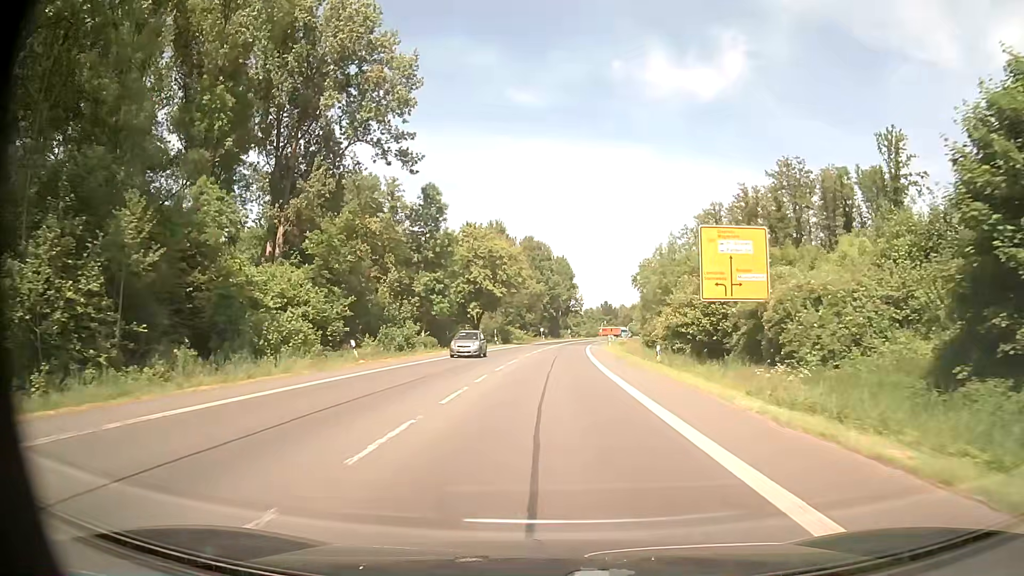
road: primary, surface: asphalt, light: Day
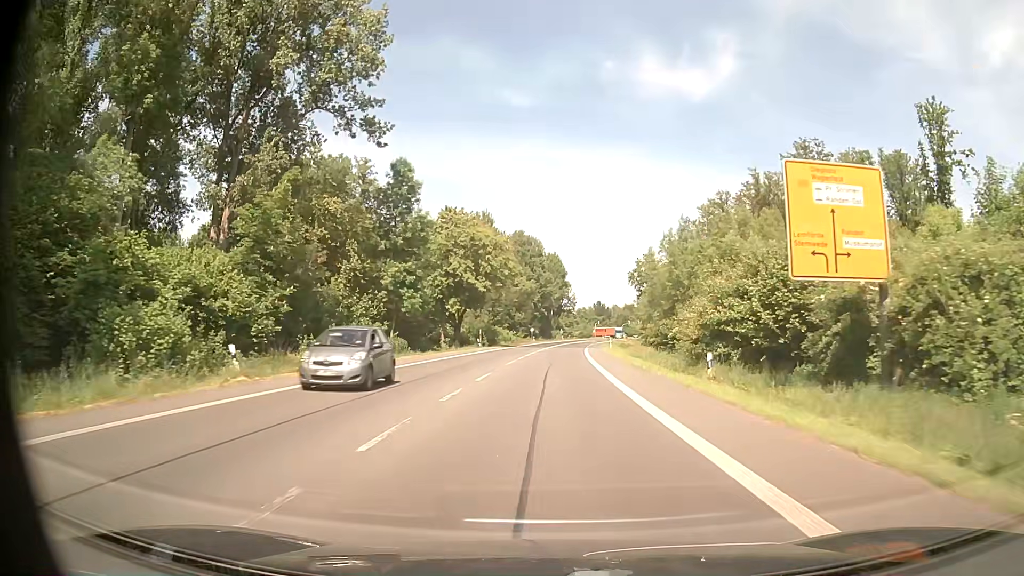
(+0.1, +11.1) m; +1°
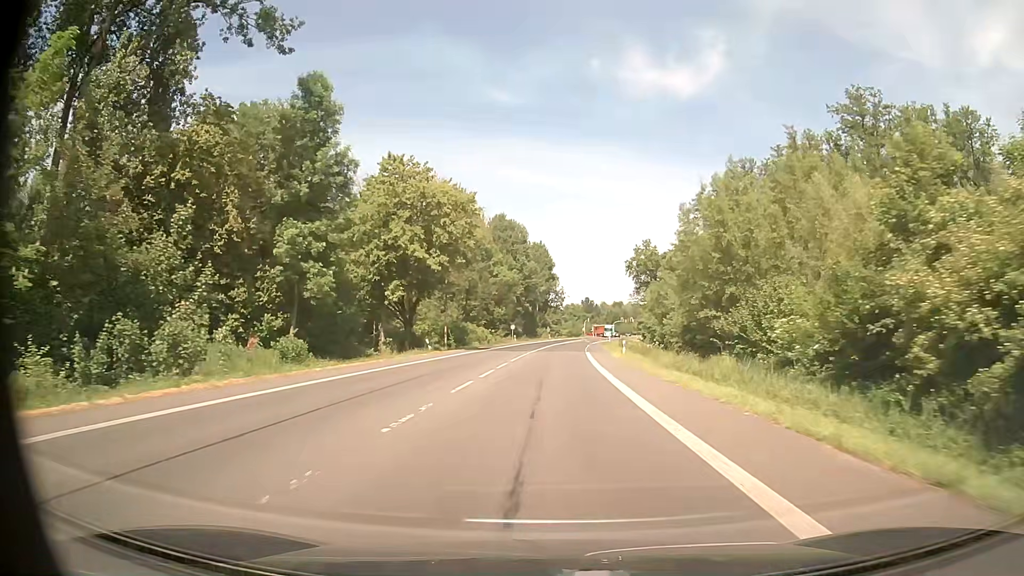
(+0.3, +22.2) m; +1°
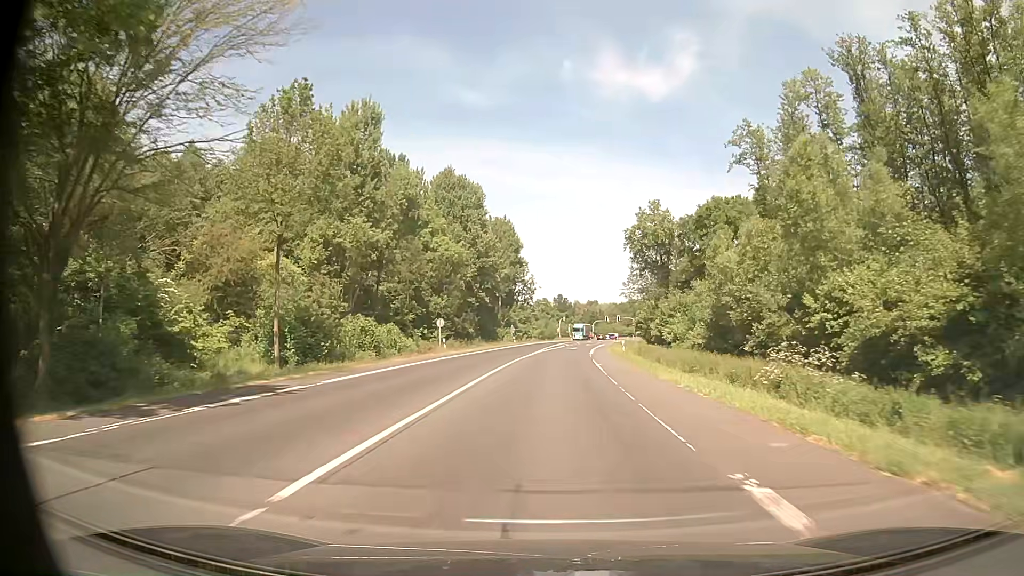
(+0.9, +44.3) m; +3°
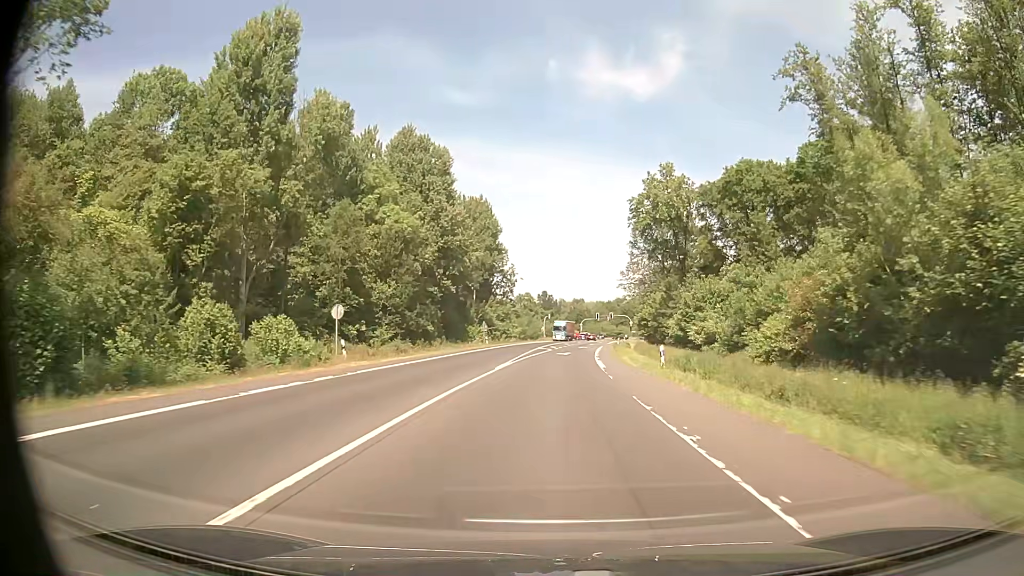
(+0.2, +22.1) m; +1°
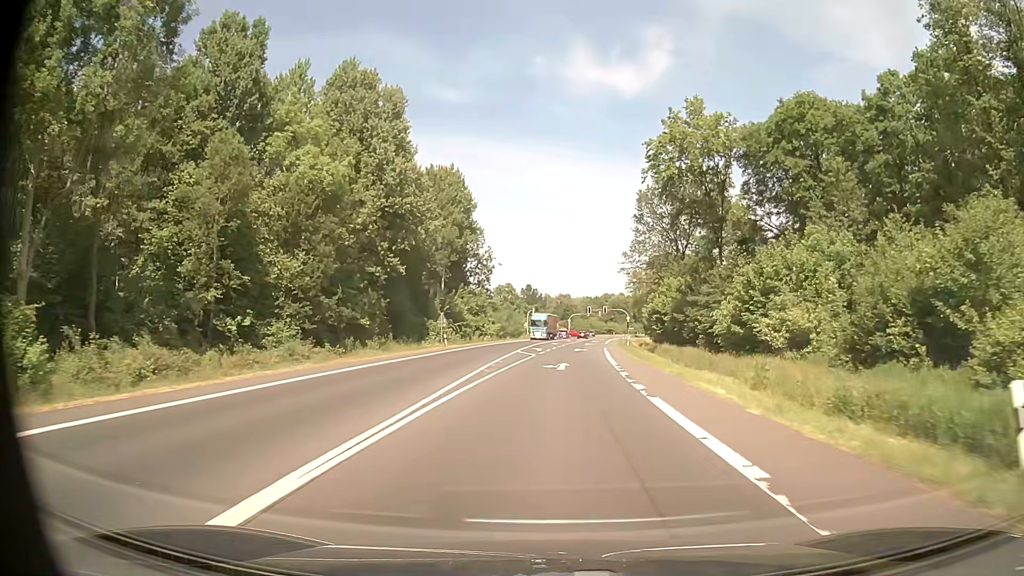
(+0.2, +22.1) m; +1°
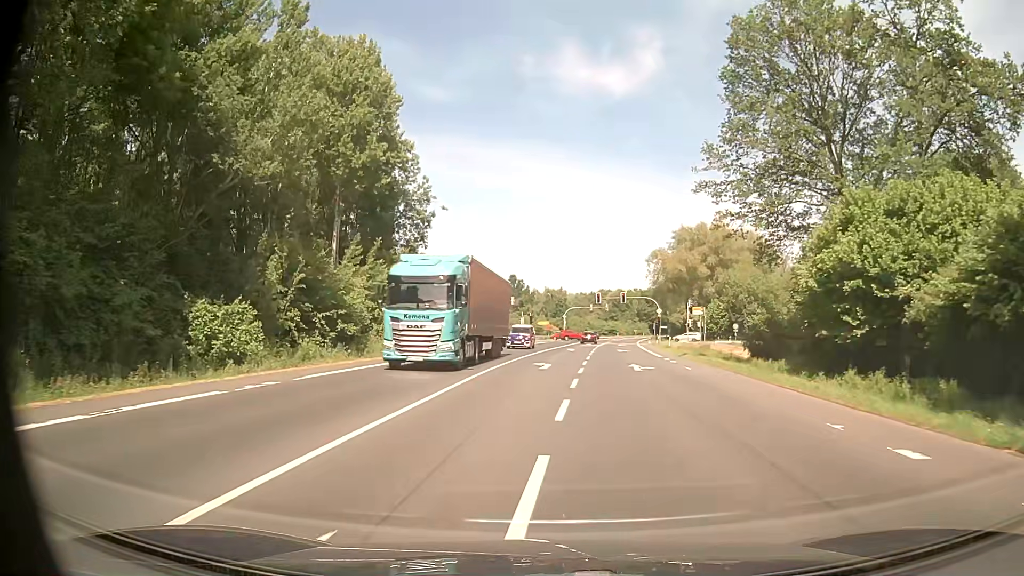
(+0.9, +49.5) m; +1°
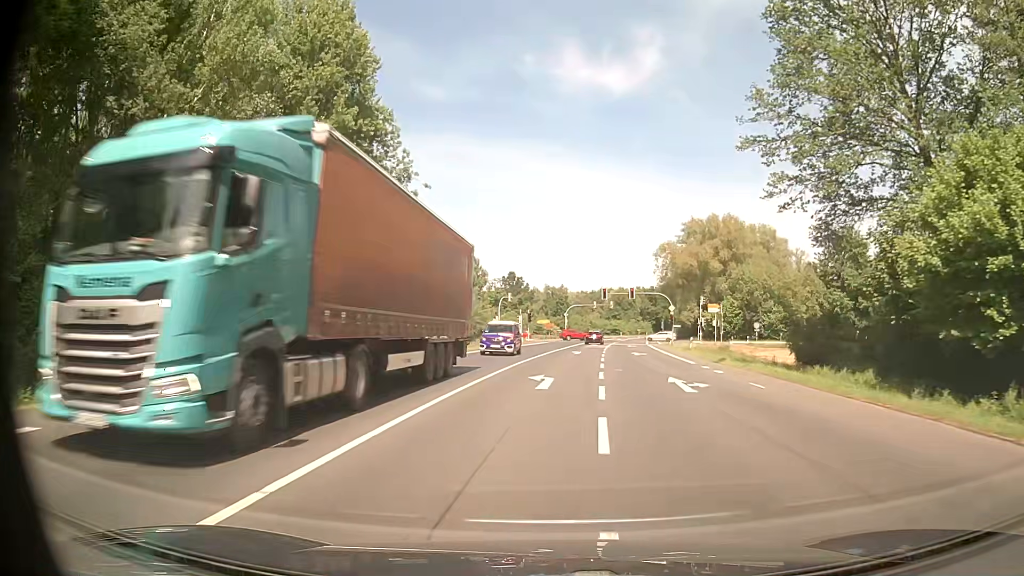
(0.0, +8.7) m; +1°
(0, +10) (0, +20) (0, +30) (+1, +40) (+2, +50) (+3, +60) (+4, +70) (+5, +80) (+7, +90) (+5, +99) m
